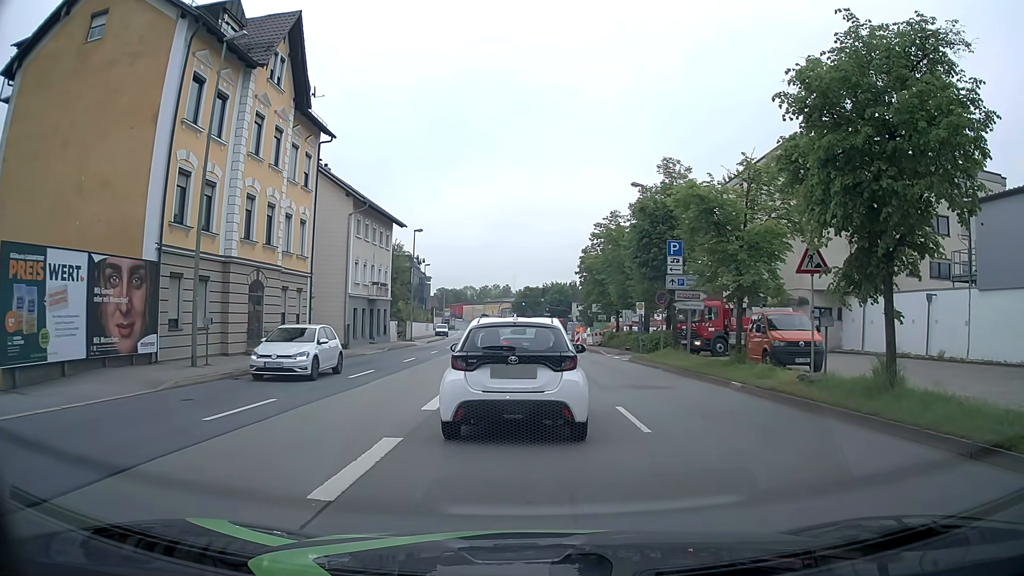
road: primary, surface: asphalt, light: Day
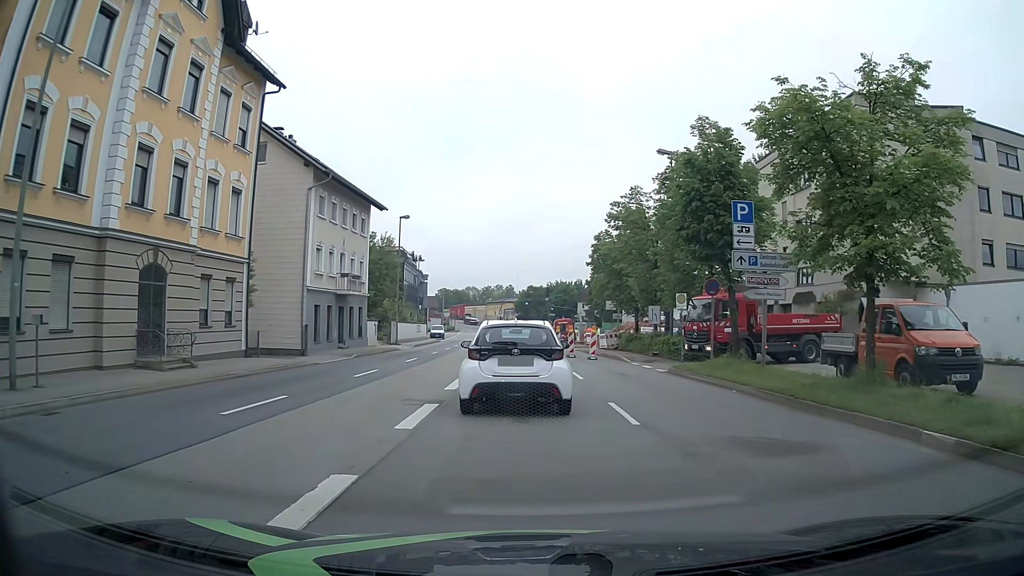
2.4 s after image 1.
(+0.2, +8.6) m; 0°
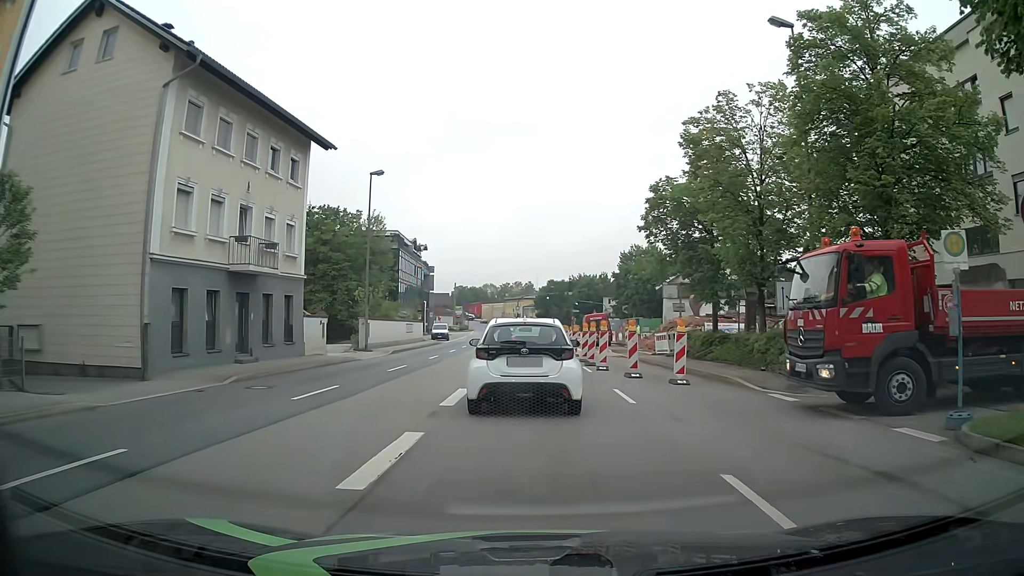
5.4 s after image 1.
(0.0, +15.6) m; 0°
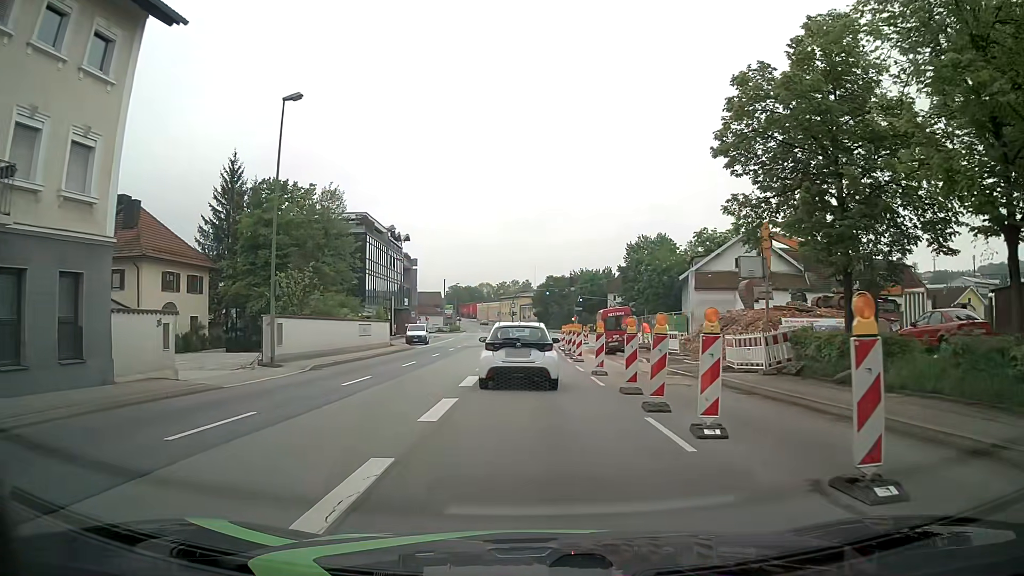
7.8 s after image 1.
(-0.1, +14.0) m; 0°
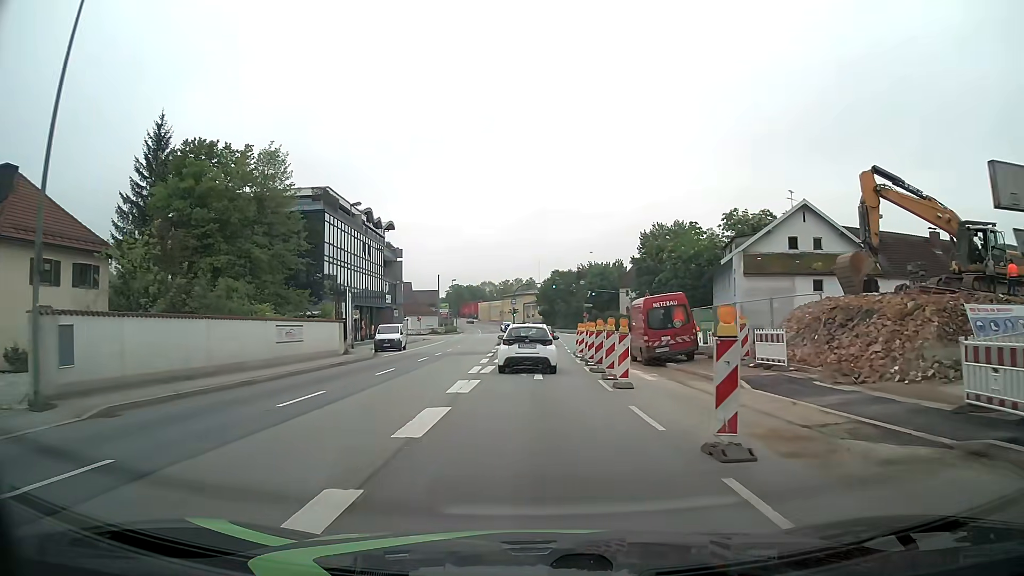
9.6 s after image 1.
(0.0, +13.6) m; 0°
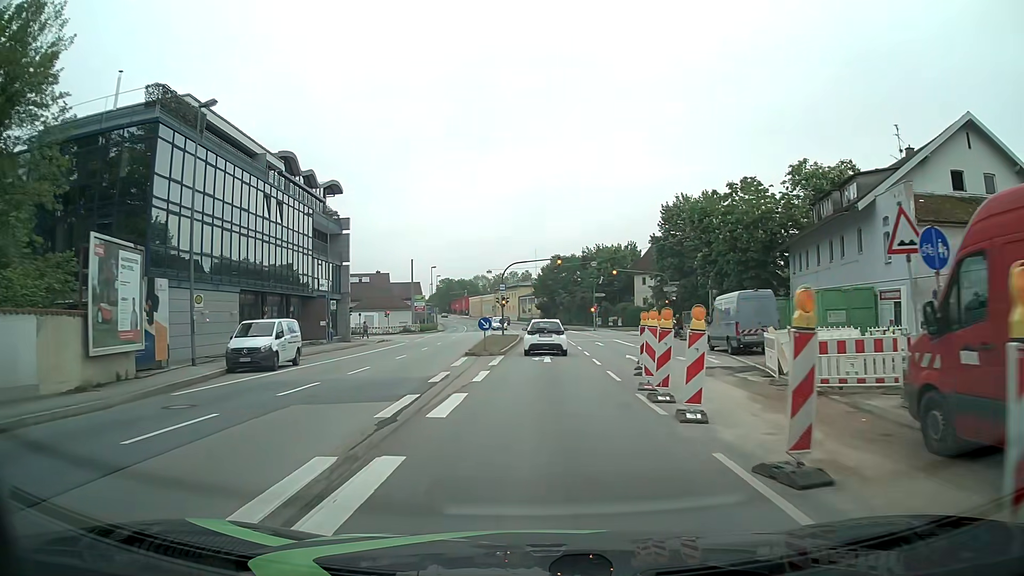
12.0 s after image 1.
(-0.1, +23.2) m; 0°
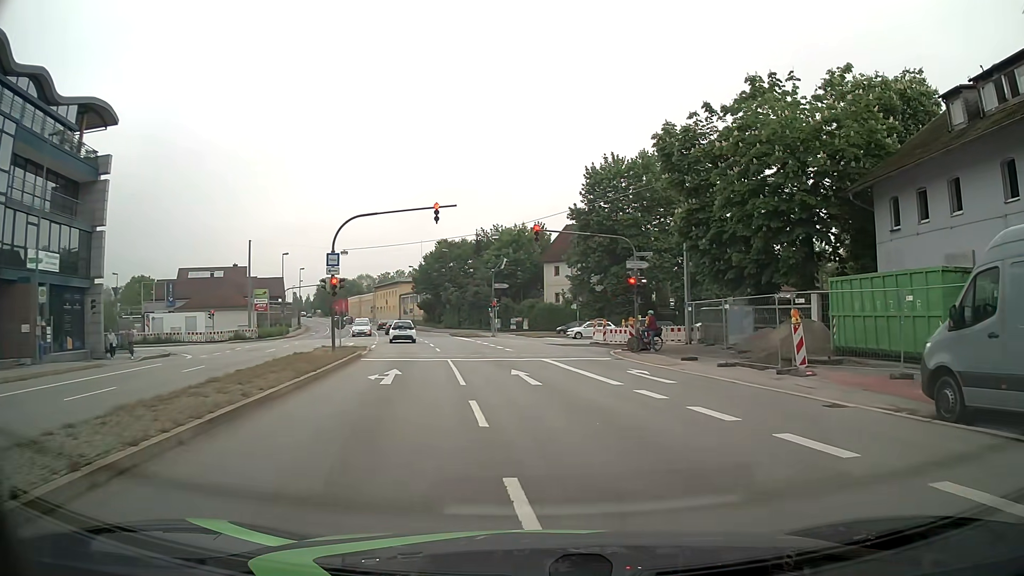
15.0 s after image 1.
(+1.1, +24.8) m; +8°
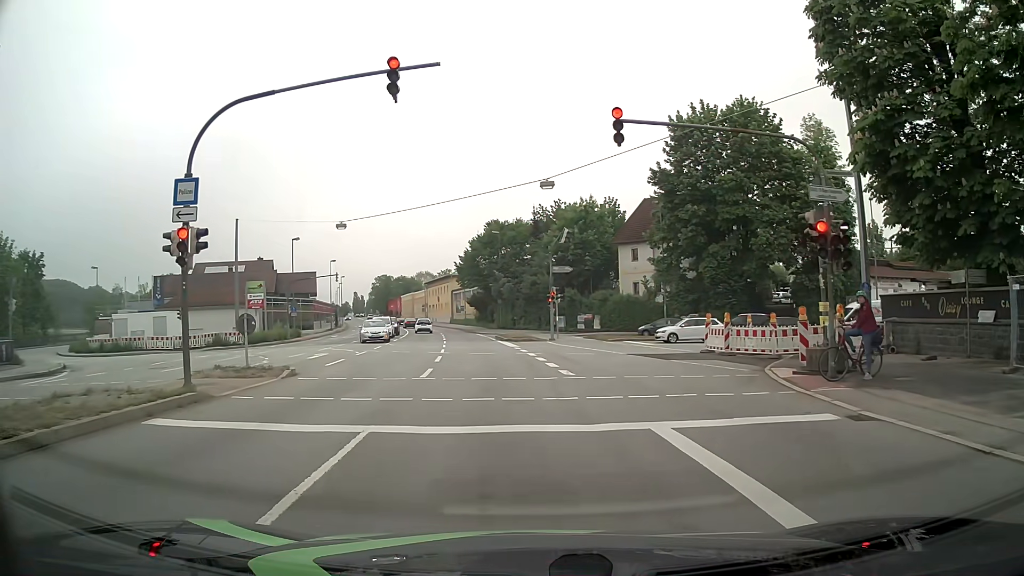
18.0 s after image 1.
(0.0, +16.6) m; -6°
(0, +10) (-1, +20) (-2, +30) (-3, +40) (-4, +50) (-5, +60) (-7, +70) (-9, +79) (-11, +89) (-13, +99) m
